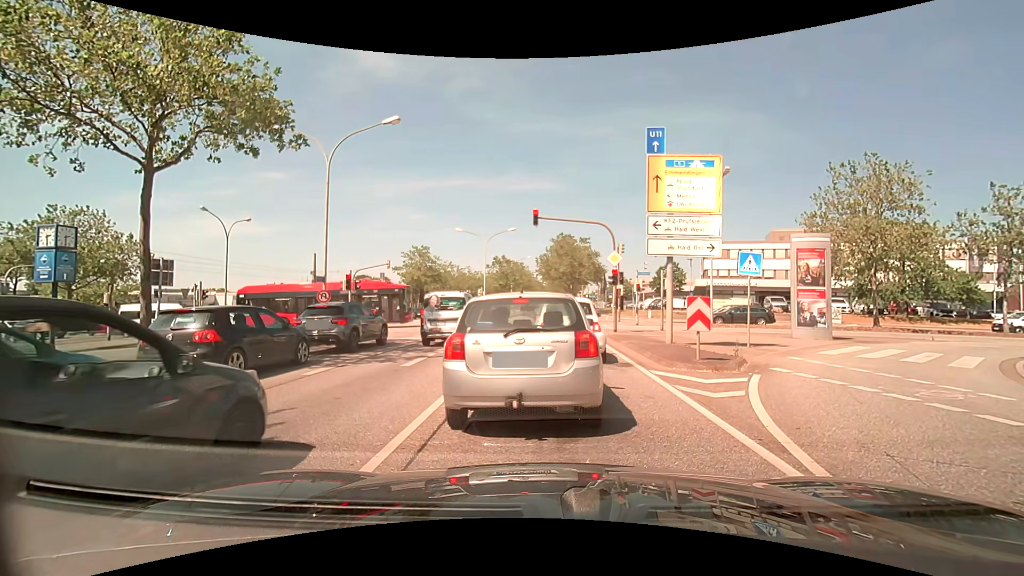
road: primary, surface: asphalt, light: Day
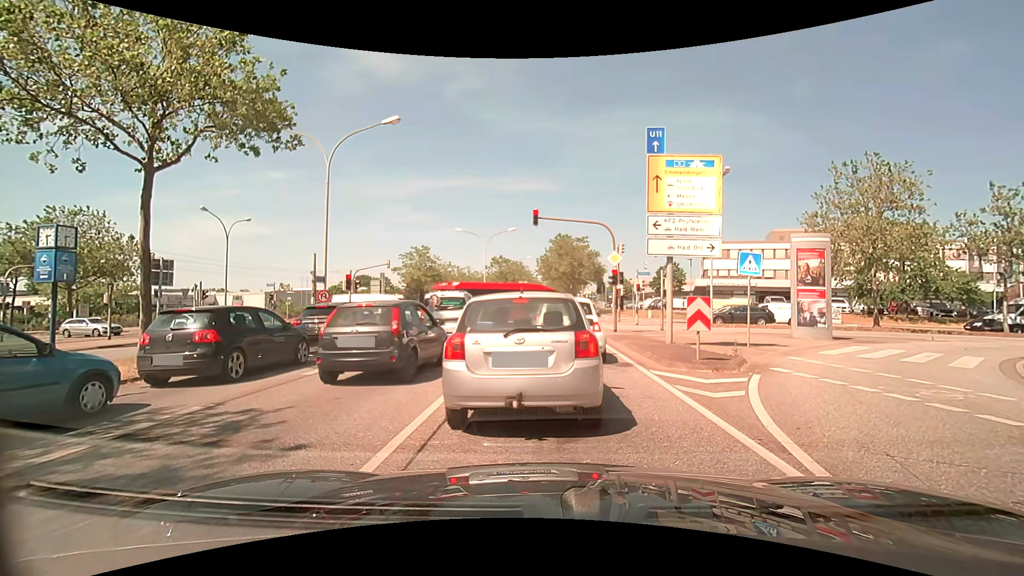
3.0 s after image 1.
(0.0, 0.0) m; 0°
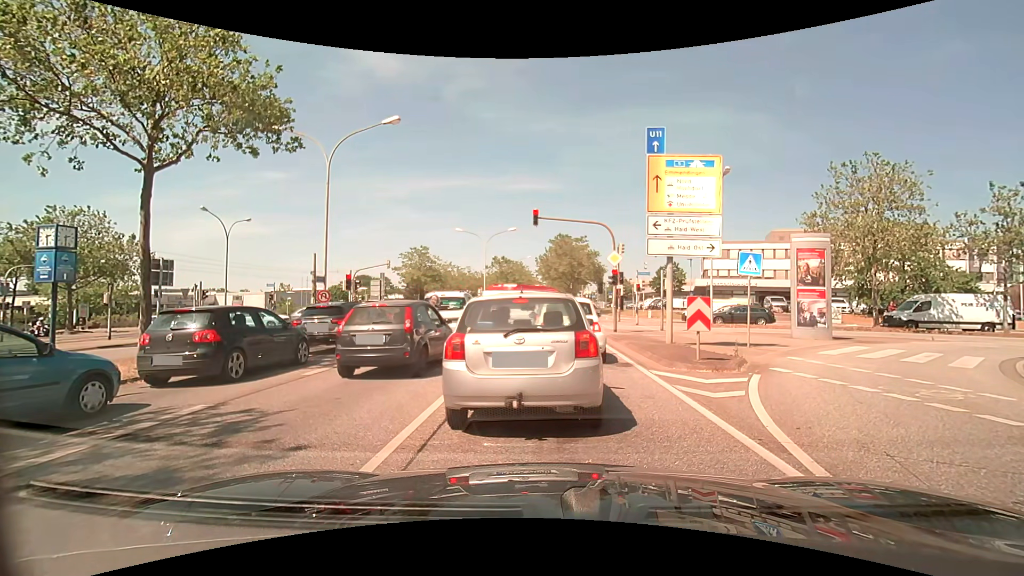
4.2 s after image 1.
(0.0, 0.0) m; 0°
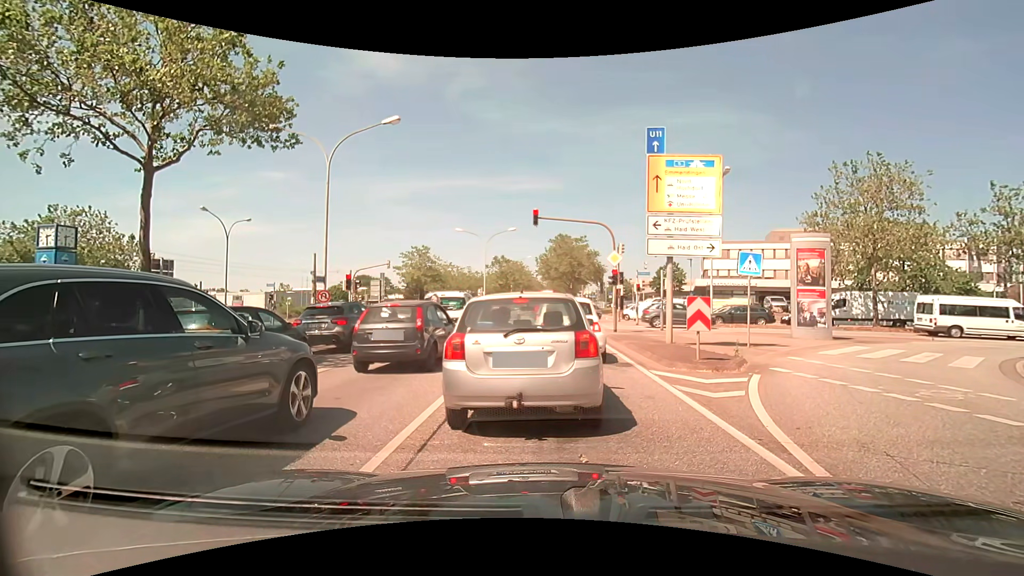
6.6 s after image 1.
(0.0, 0.0) m; 0°
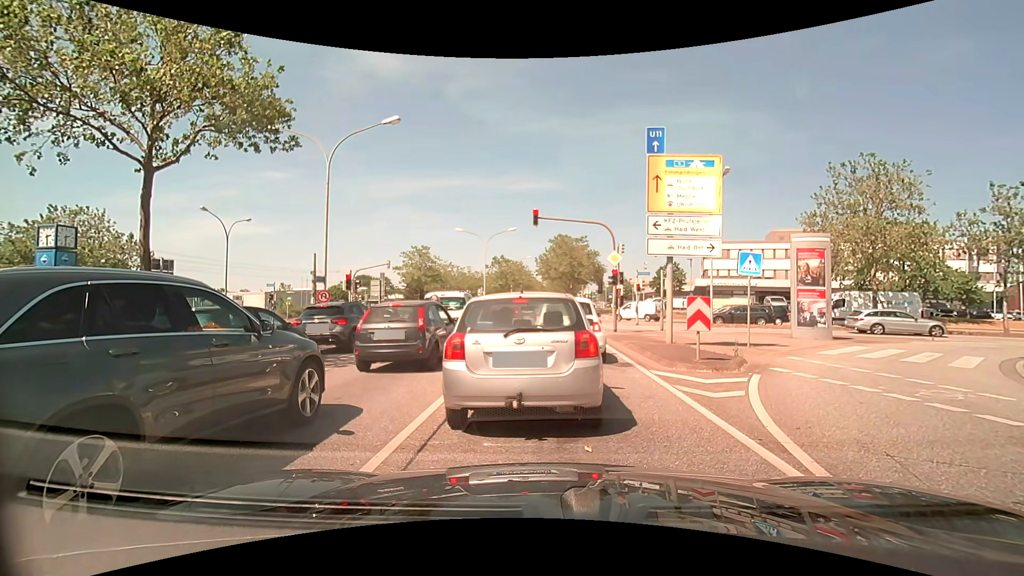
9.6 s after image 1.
(0.0, 0.0) m; 0°
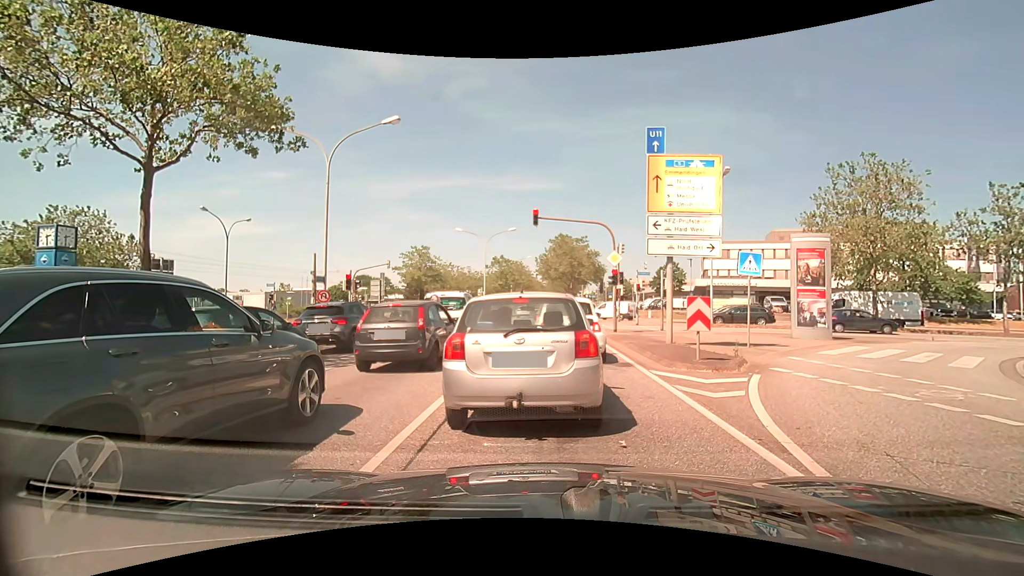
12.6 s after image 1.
(0.0, 0.0) m; 0°
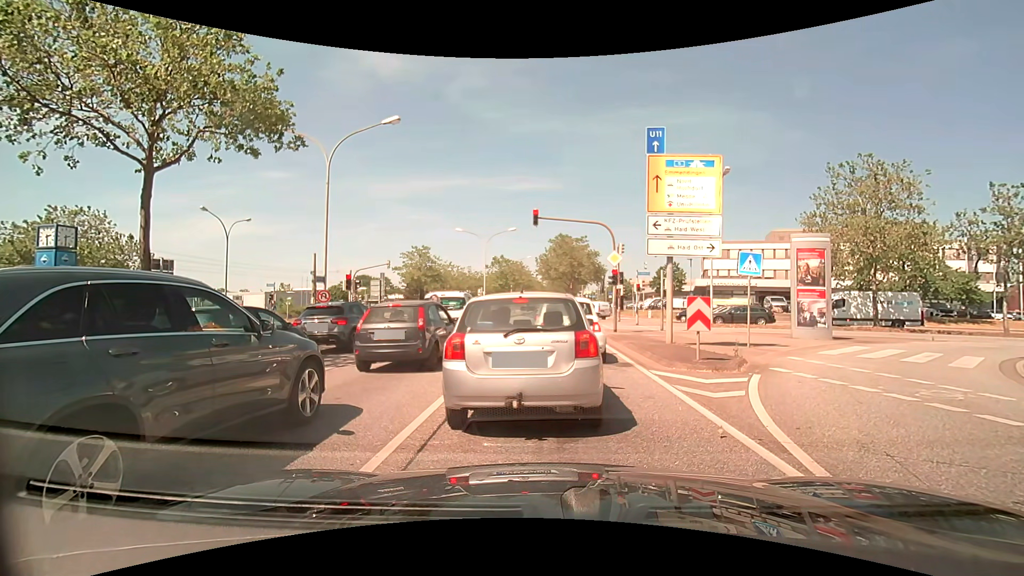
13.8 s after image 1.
(0.0, 0.0) m; 0°
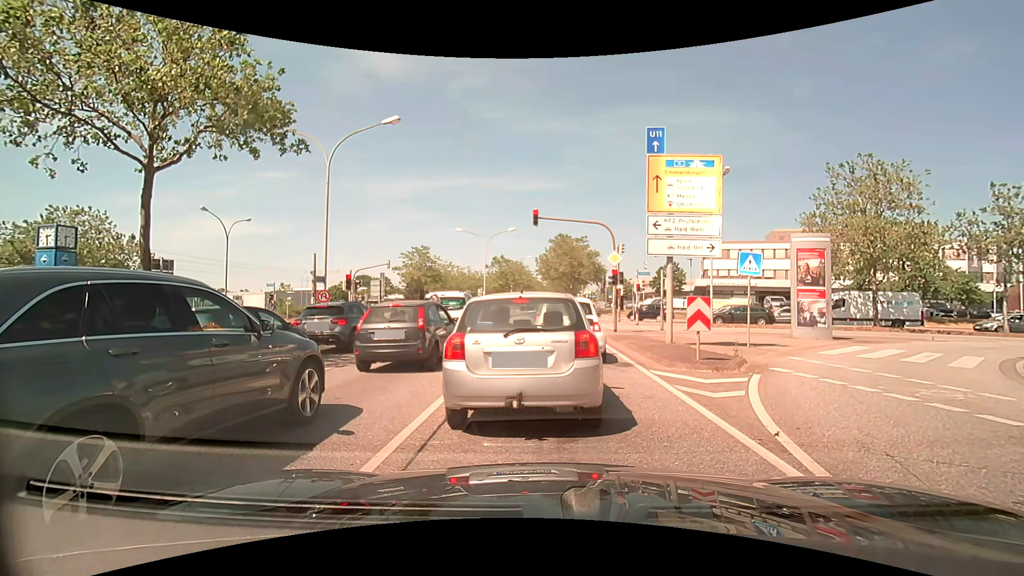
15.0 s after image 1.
(0.0, 0.0) m; 0°
(0, +10) (0, +20) (+1, +30) (+1, +40) (+1, +50) (+1, +60) (+1, +70) (+2, +80) (+2, +90) (+2, +100) m
